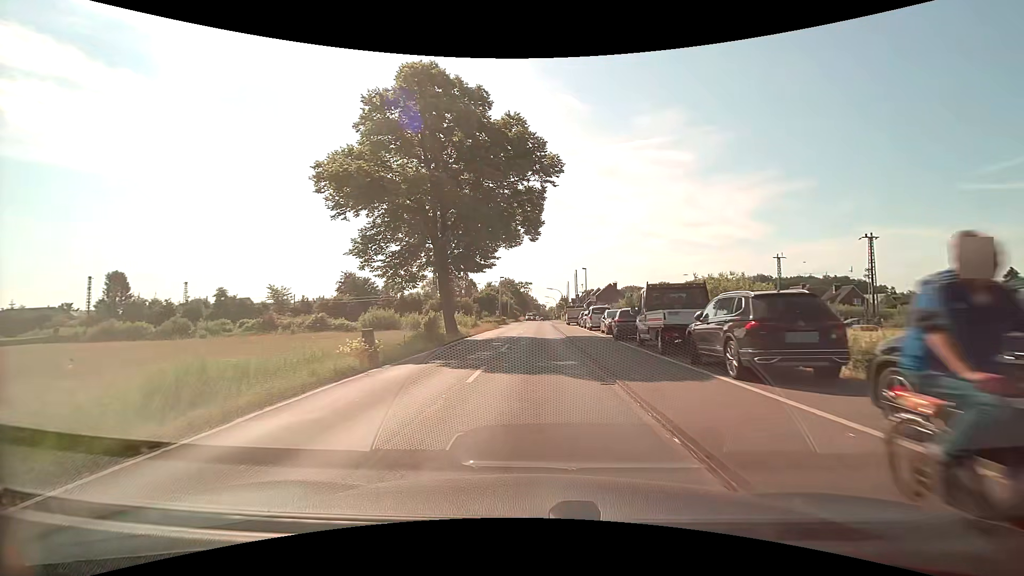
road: tertiary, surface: asphalt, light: Day
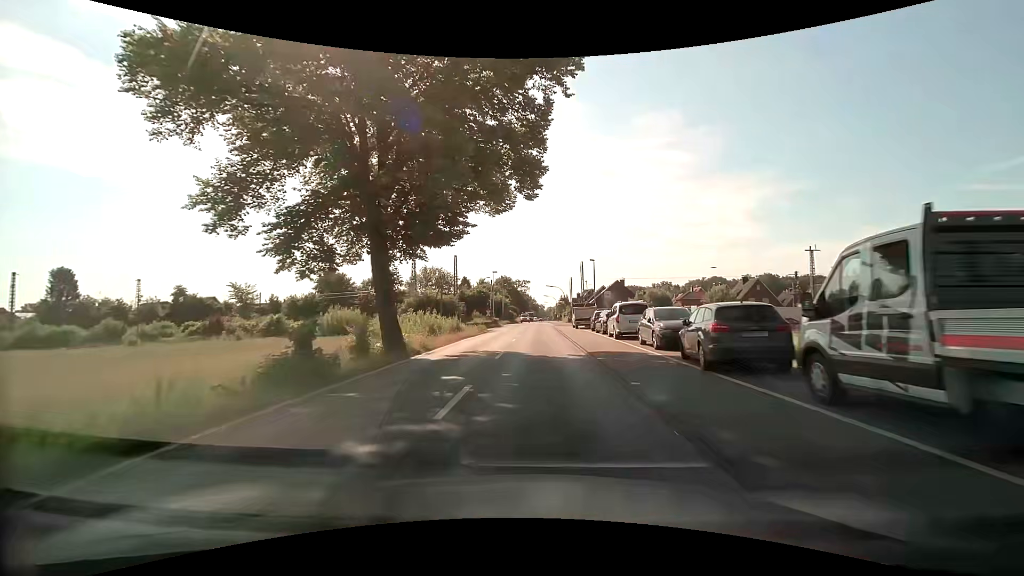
(0.0, +12.4) m; 0°
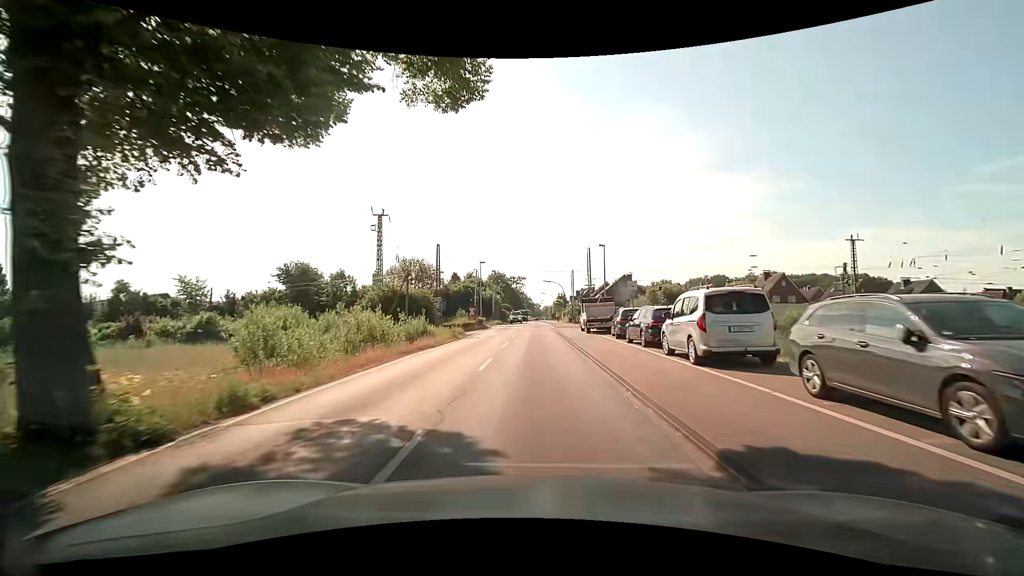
(+0.1, +12.6) m; +1°
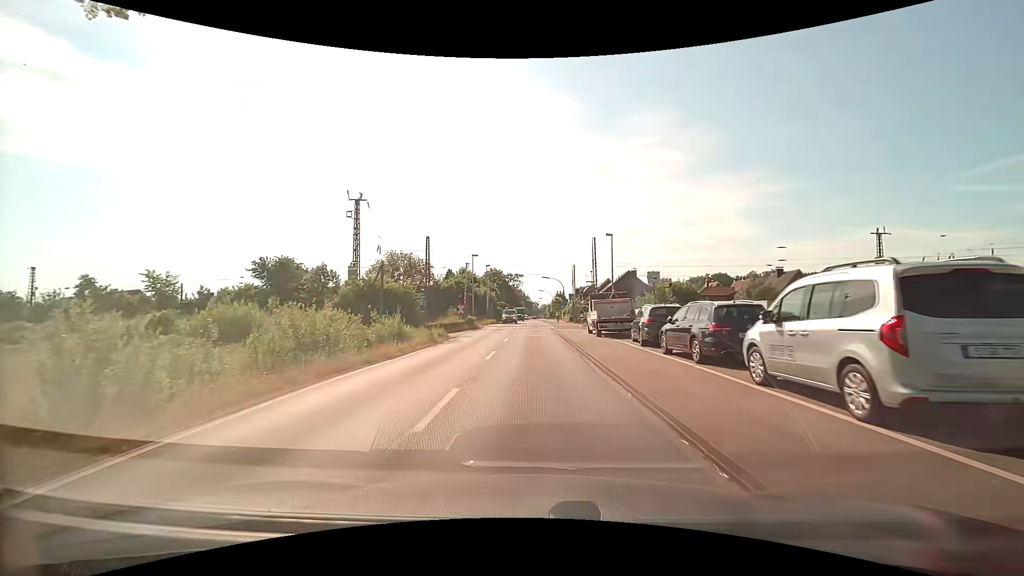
(0.0, +6.1) m; 0°
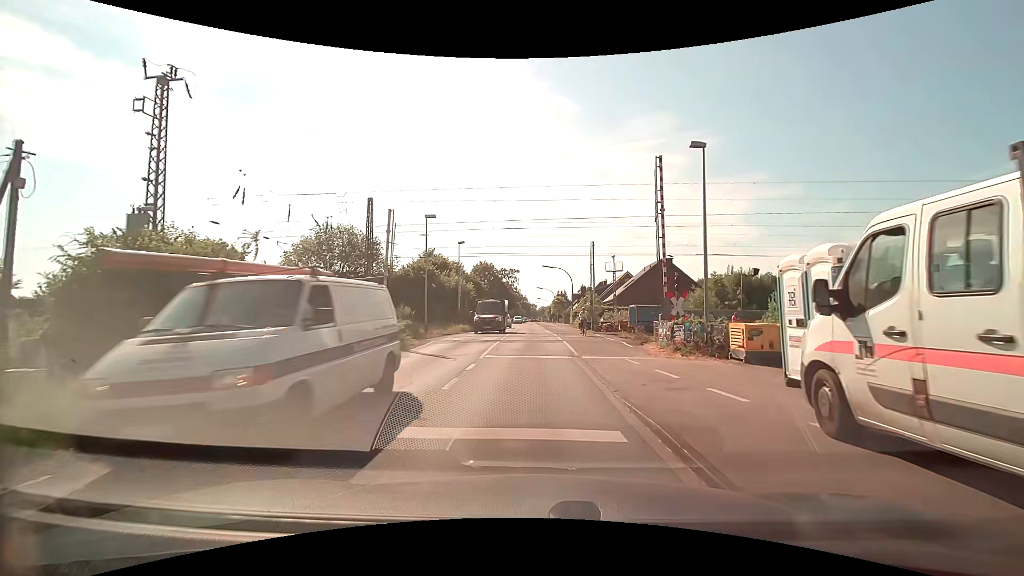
(0.0, +23.8) m; 0°
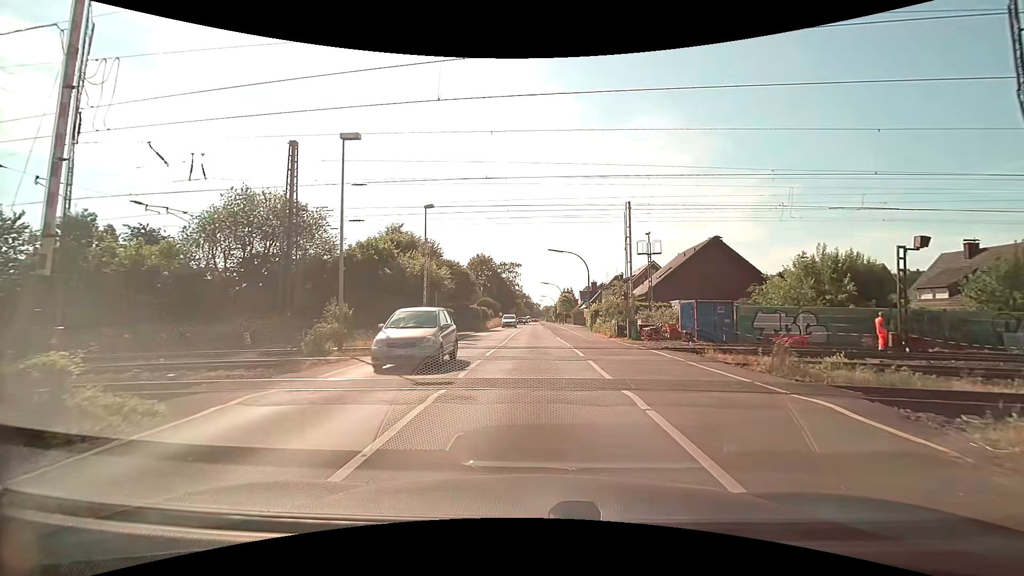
(-0.1, +15.4) m; -1°
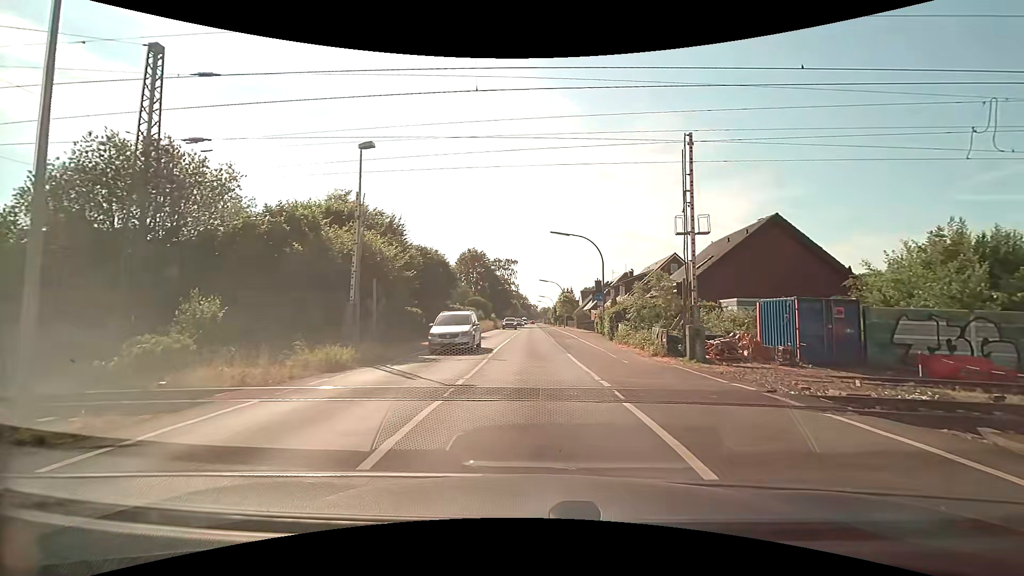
(0.0, +11.4) m; 0°
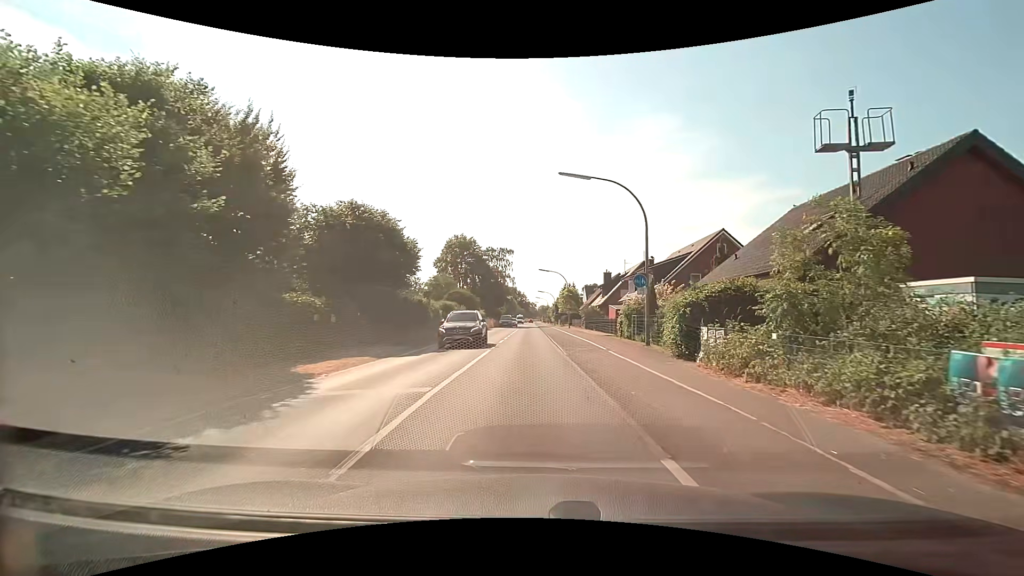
(+0.1, +14.9) m; +1°
(0, +10) (0, +20) (0, +30) (0, +40) (-1, +50) (-1, +60) (-1, +70) (-1, +80) (-1, +90) (-1, +100) m
